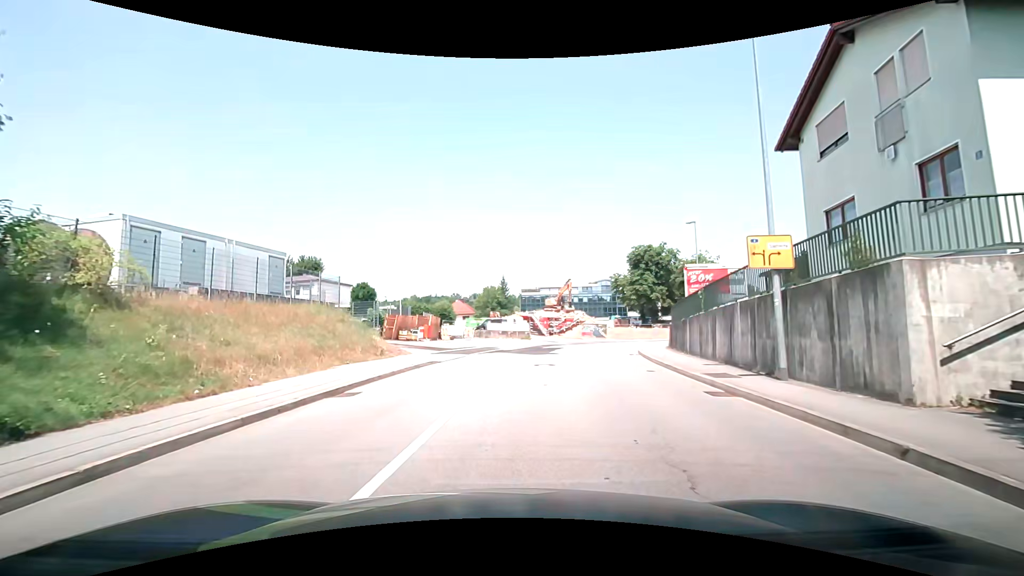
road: tertiary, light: Day
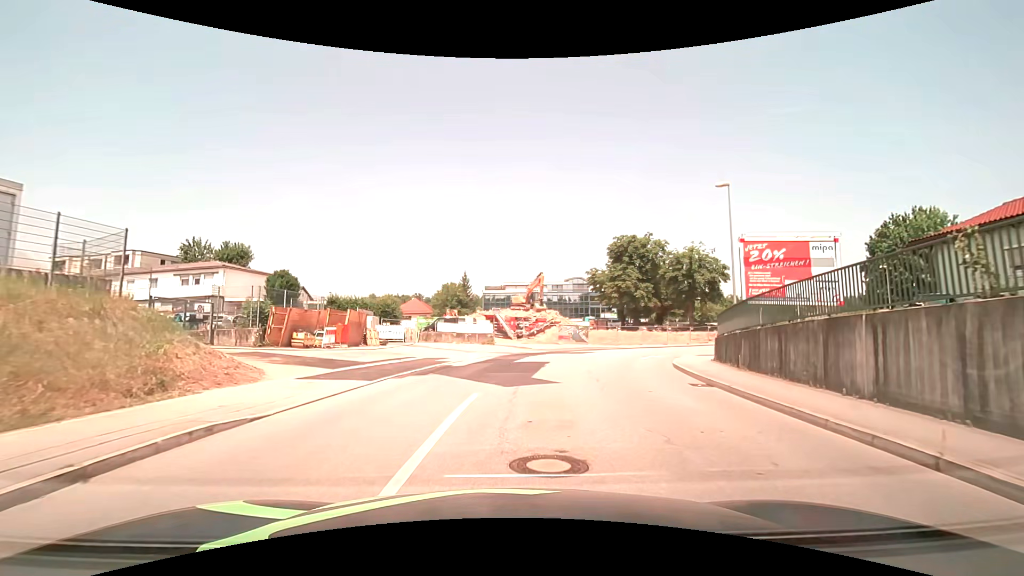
(-0.4, +13.1) m; +1°
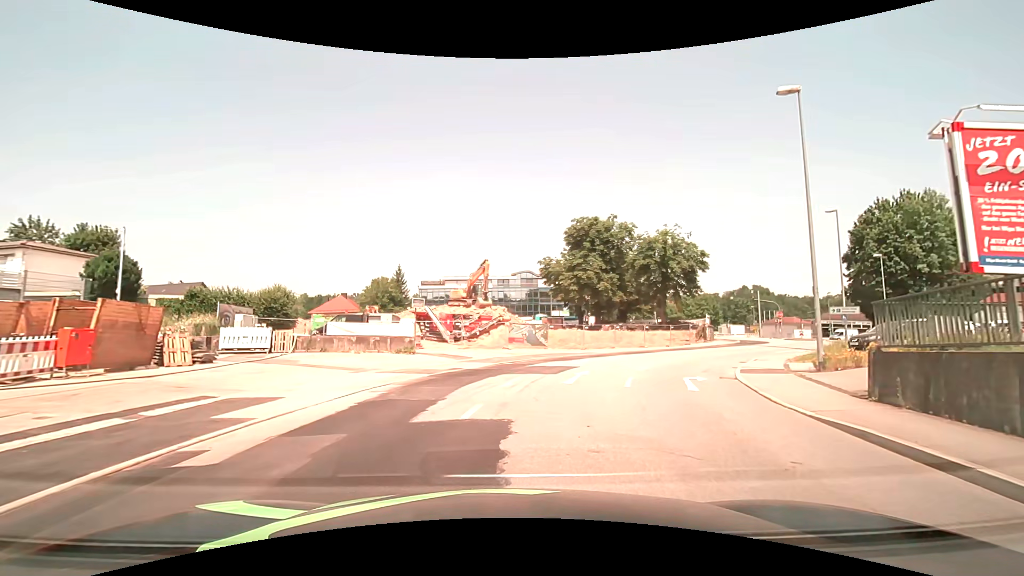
(+0.7, +13.3) m; +6°
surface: asphalt
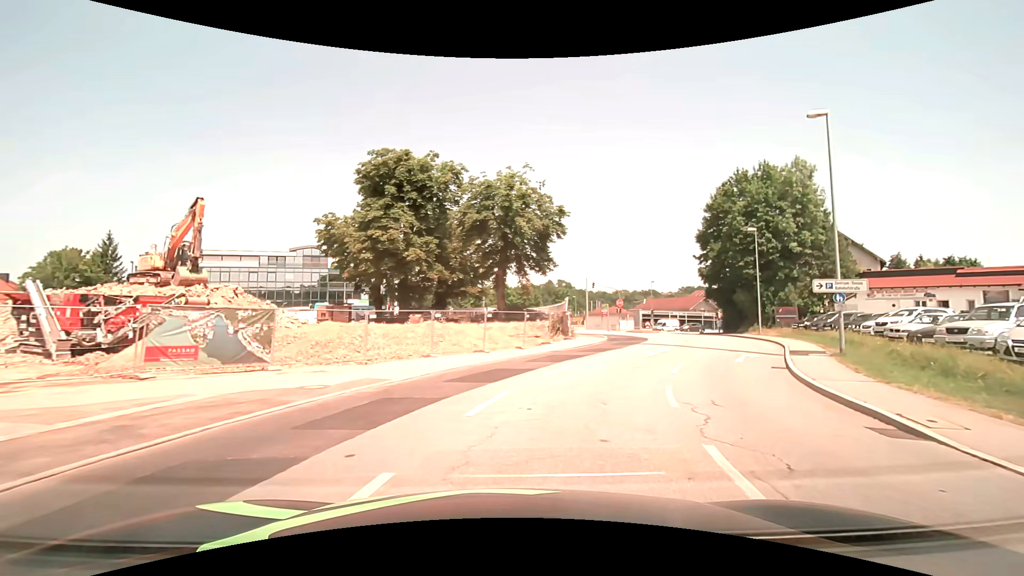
(+3.9, +21.5) m; +22°
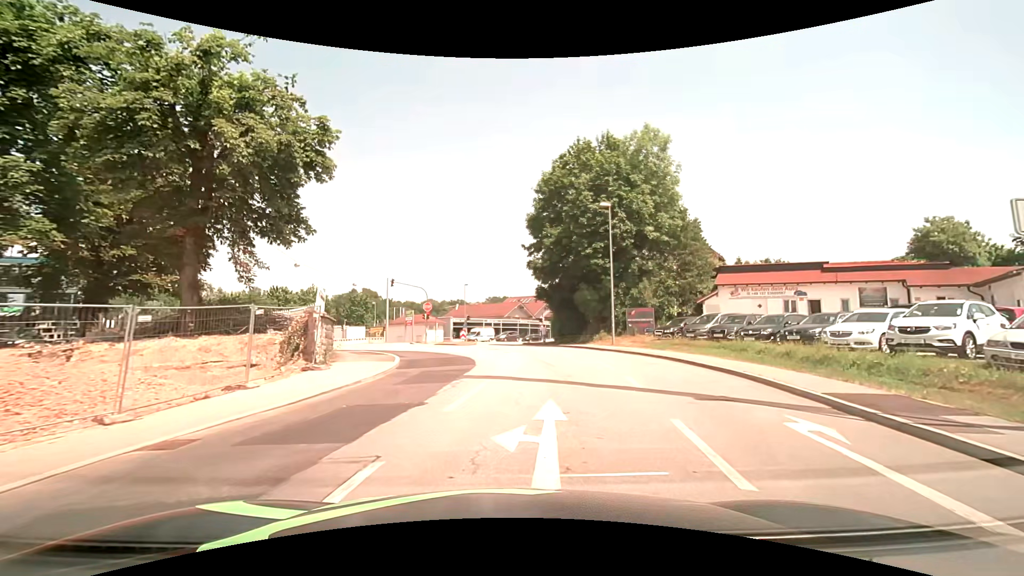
(+3.4, +16.8) m; +22°
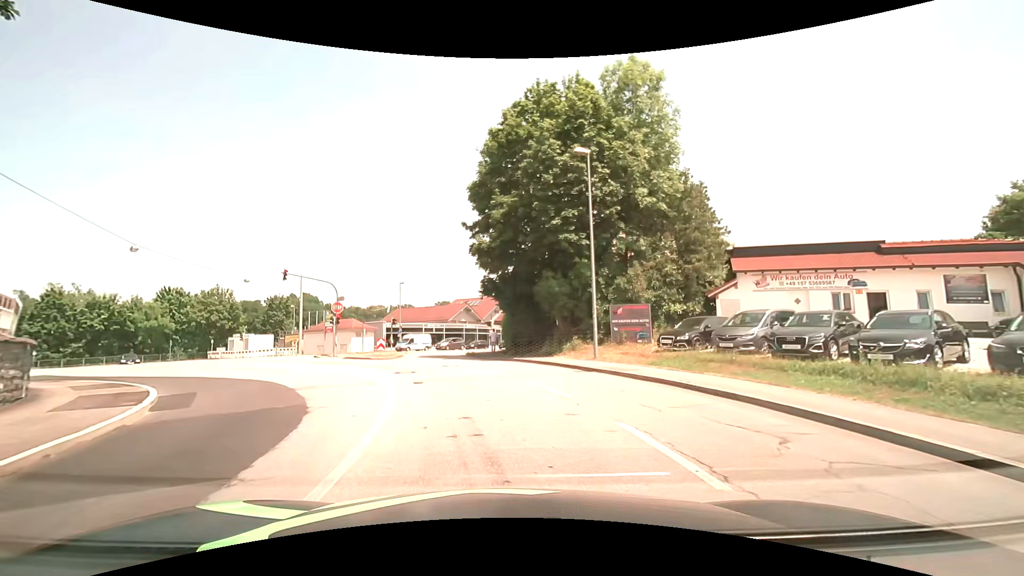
(+0.9, +12.0) m; +4°
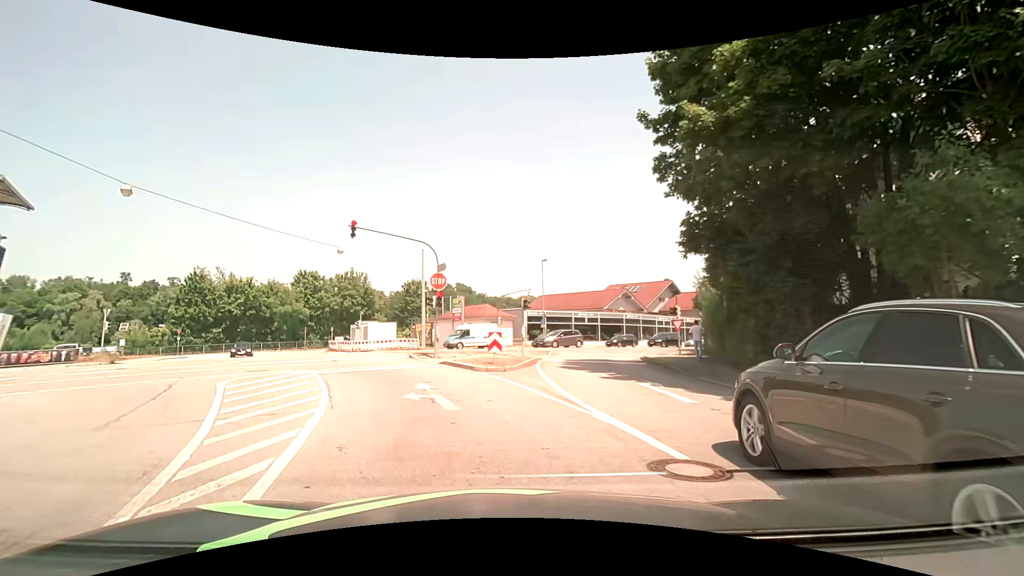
(-1.7, +16.3) m; -16°
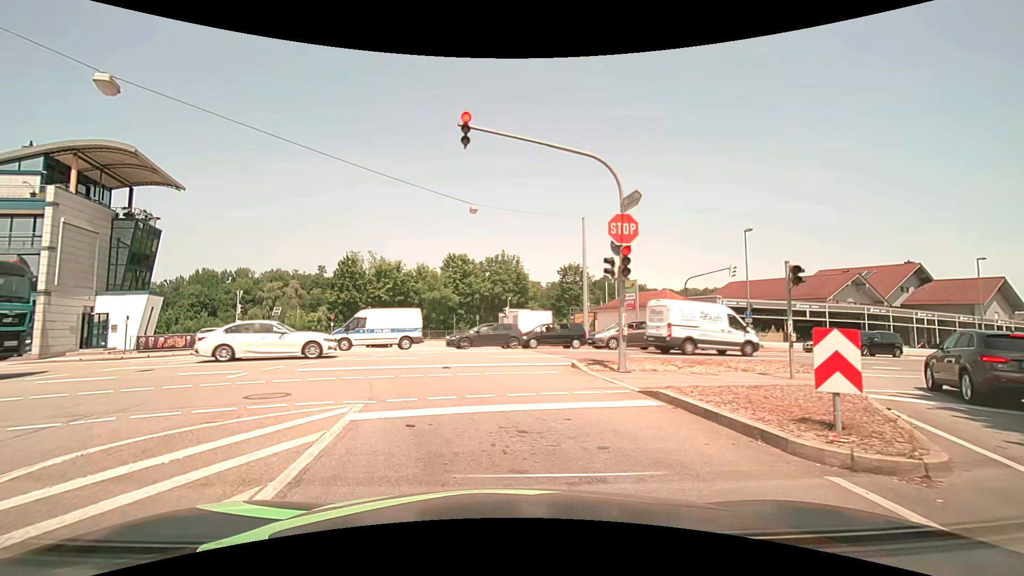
(-1.8, +11.5) m; -18°
